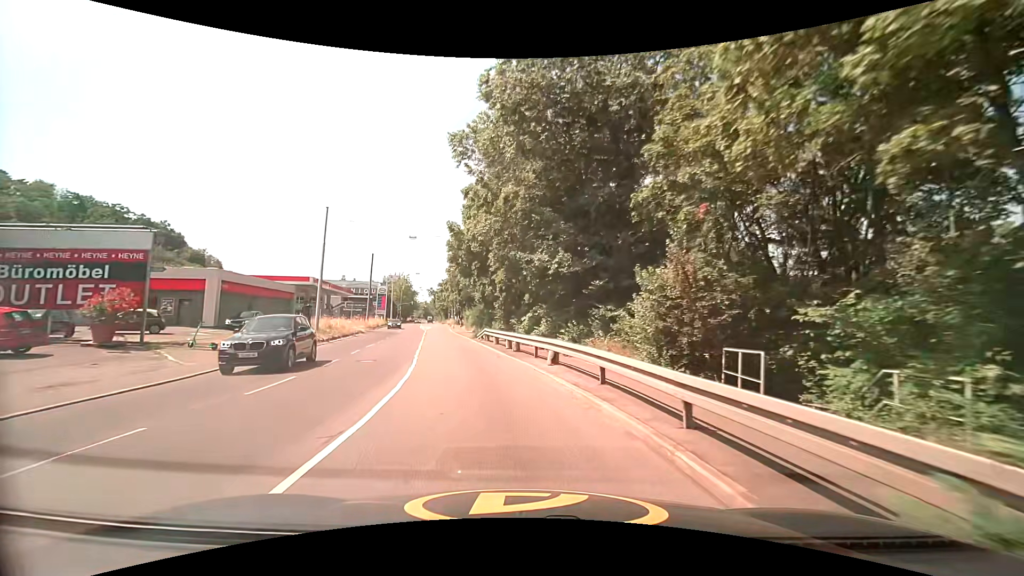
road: secondary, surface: asphalt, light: Day
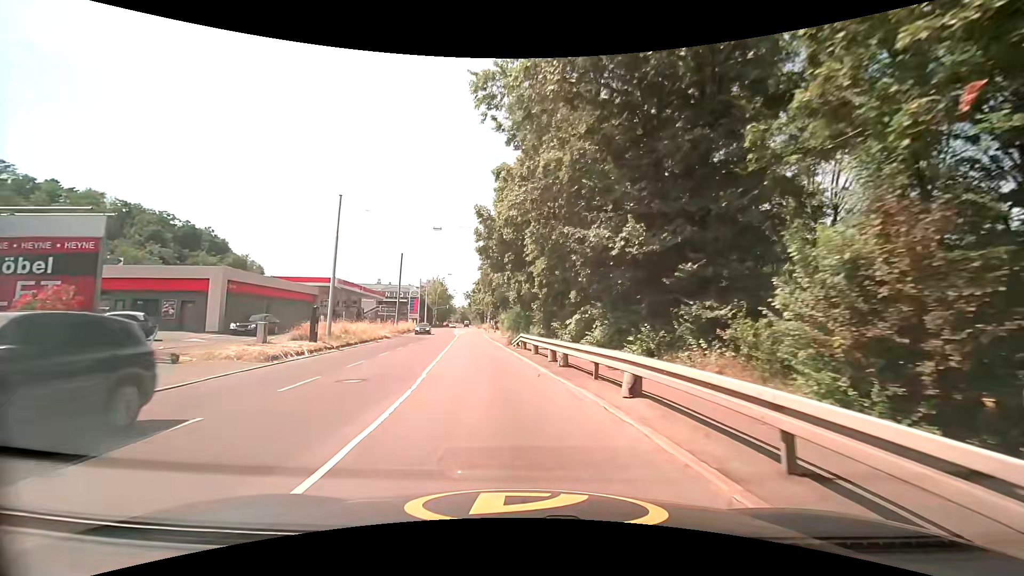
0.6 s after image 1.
(-0.3, +5.5) m; -5°
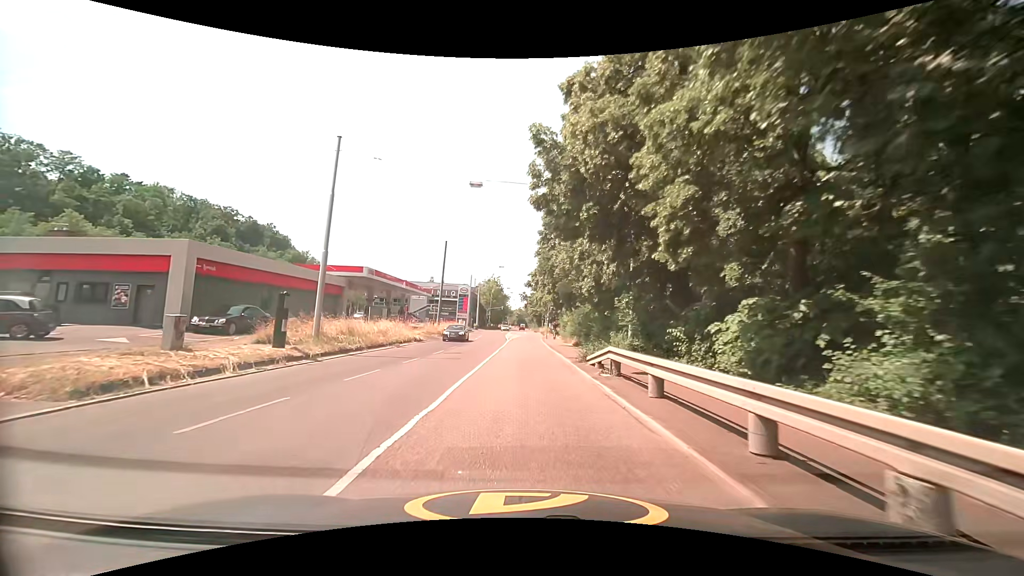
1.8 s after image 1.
(-0.8, +10.9) m; -7°
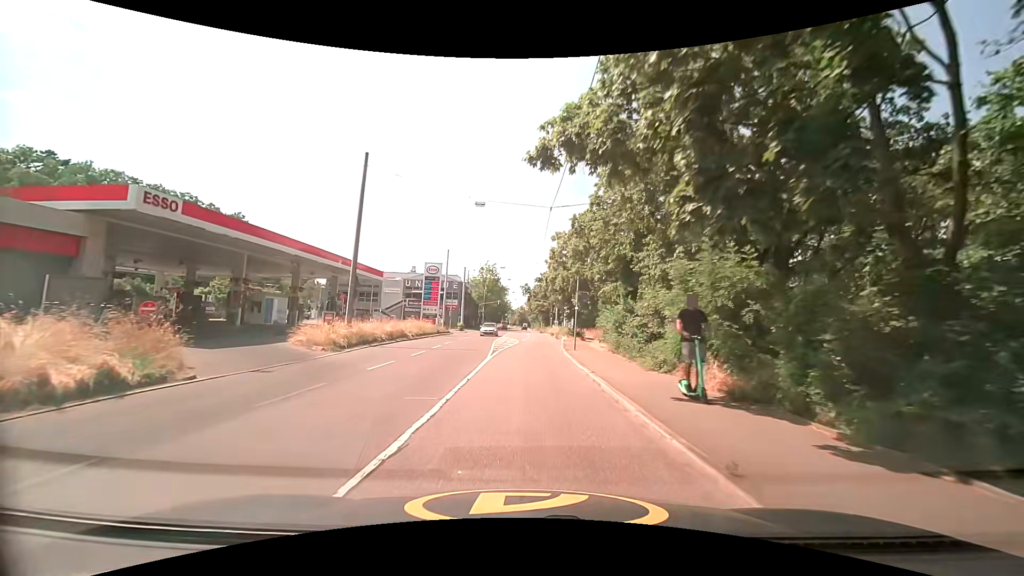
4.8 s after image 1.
(0.0, +28.3) m; -2°
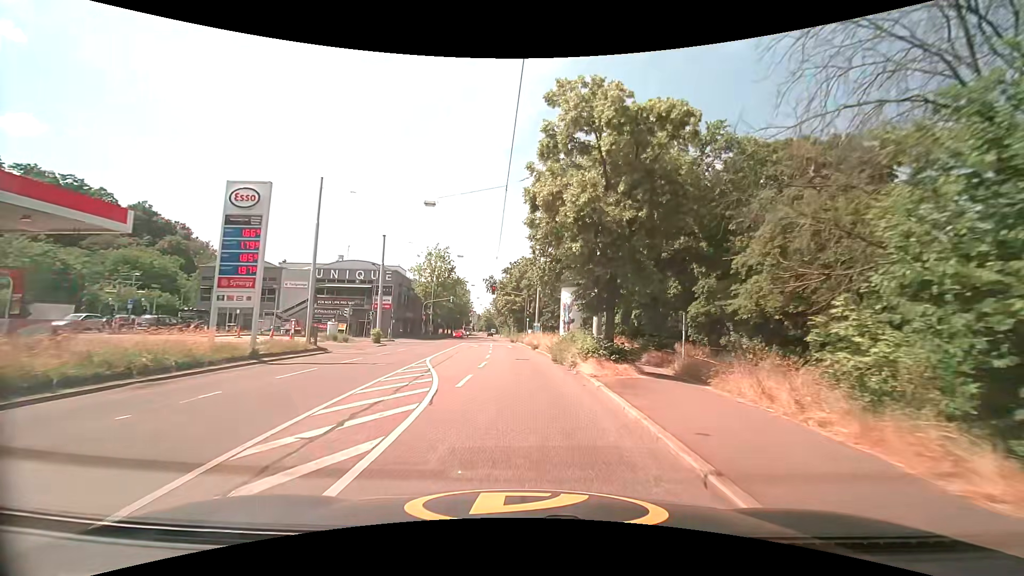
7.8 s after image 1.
(+1.2, +30.1) m; +5°
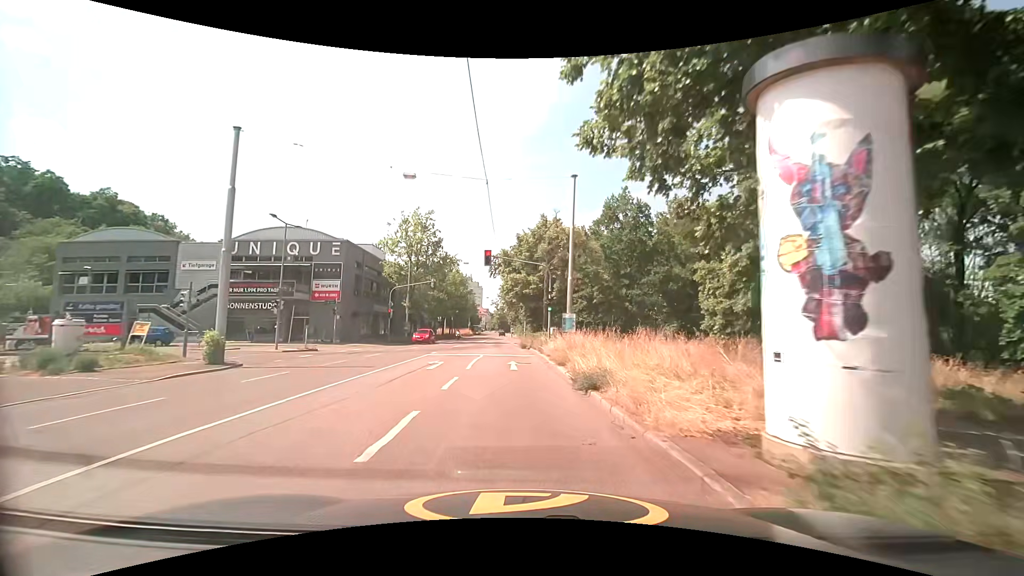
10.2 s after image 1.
(-0.1, +24.5) m; -2°
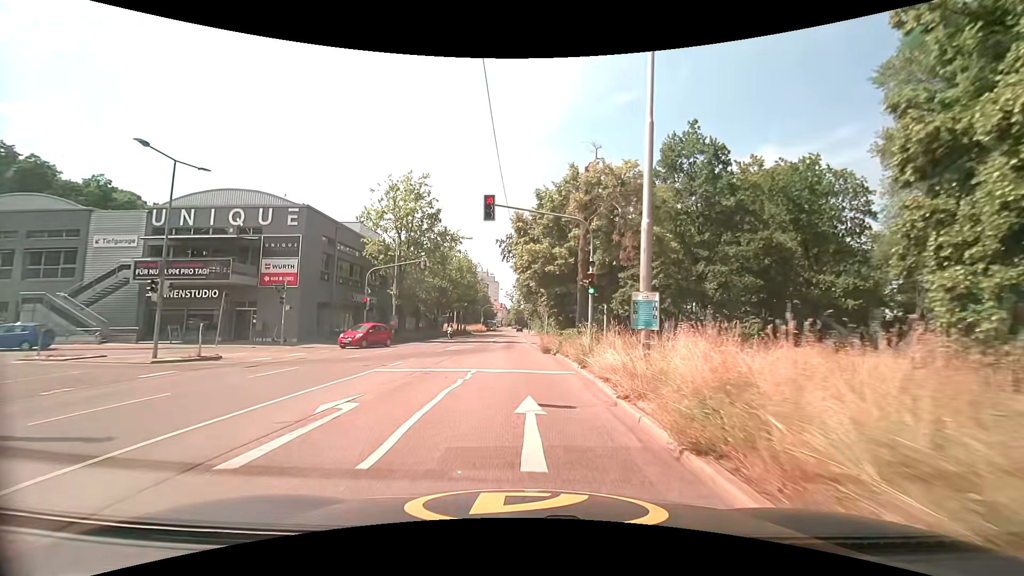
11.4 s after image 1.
(-0.1, +12.5) m; -1°
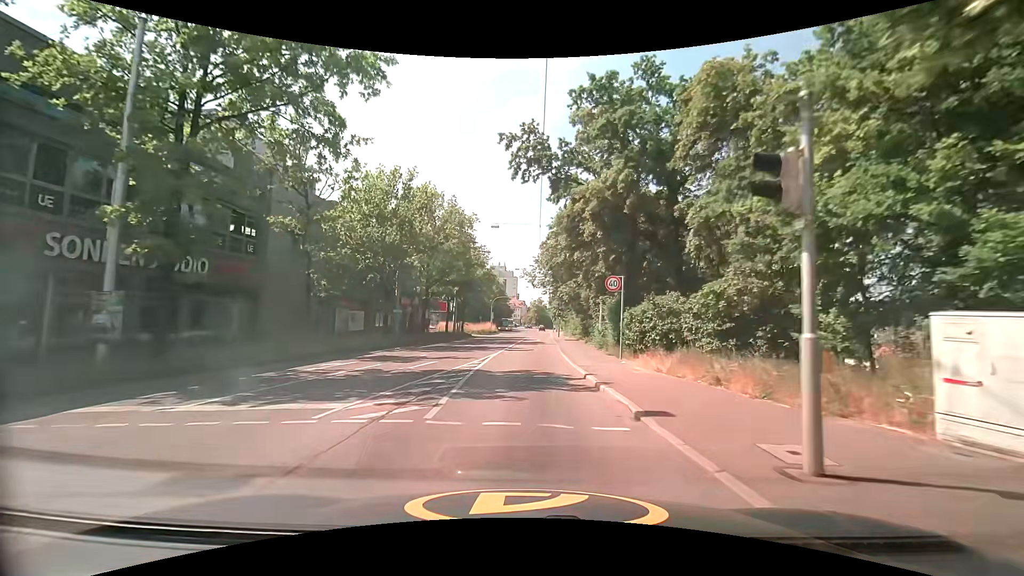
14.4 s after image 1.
(-1.3, +30.9) m; -3°
(0, +10) (0, +20) (0, +30) (+1, +40) (+1, +50) (+2, +60) (+2, +70) (+3, +80) (+3, +90) (+4, +100) m
